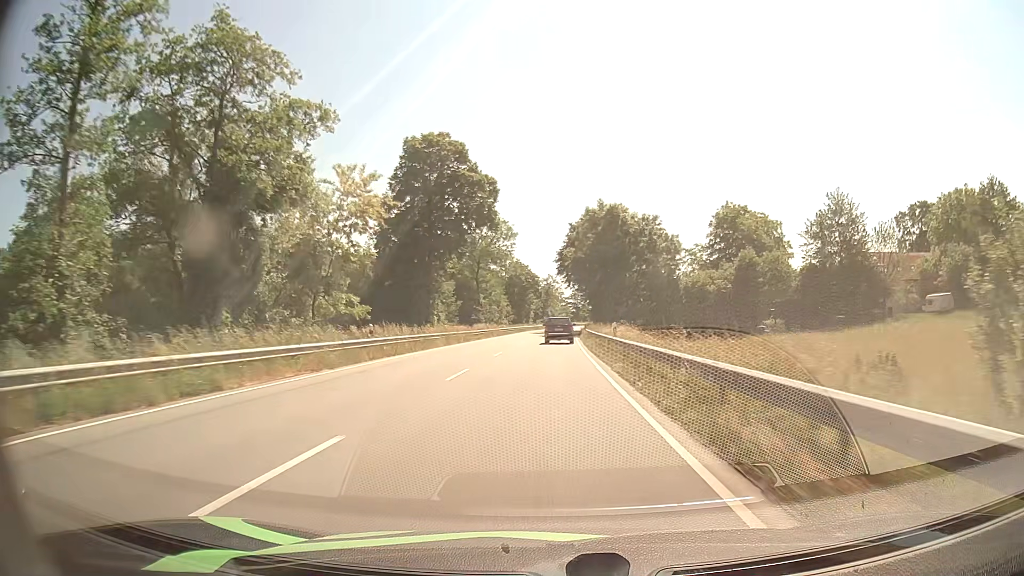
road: primary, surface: asphalt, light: Day
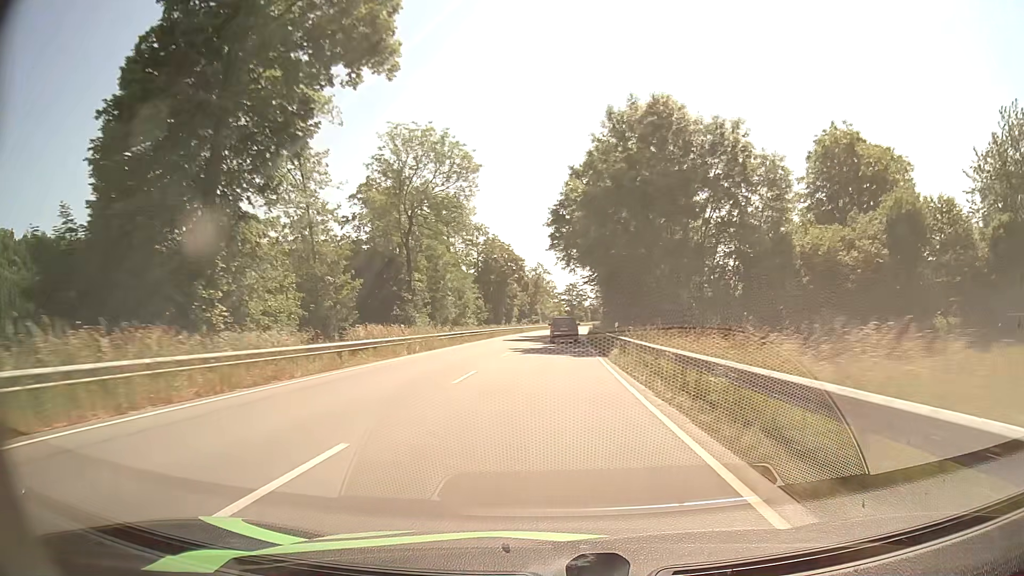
(+0.2, +36.2) m; +1°
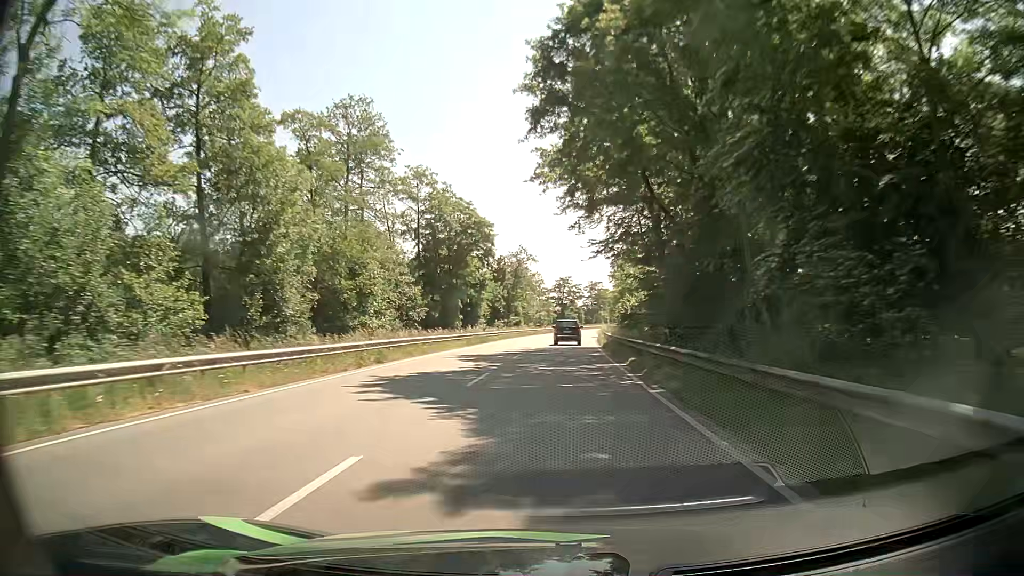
(+0.2, +36.4) m; +1°
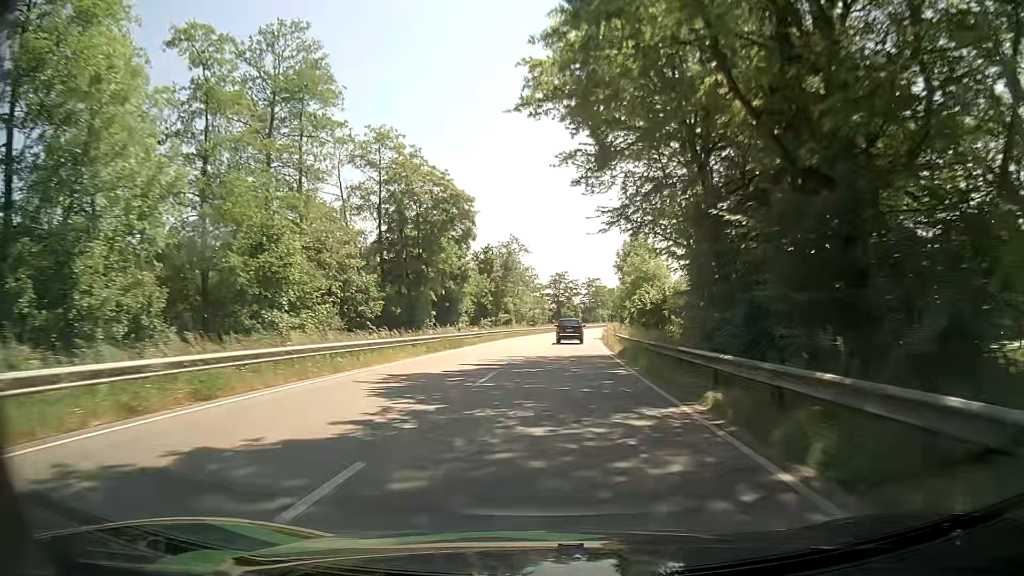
(+0.1, +12.3) m; +1°
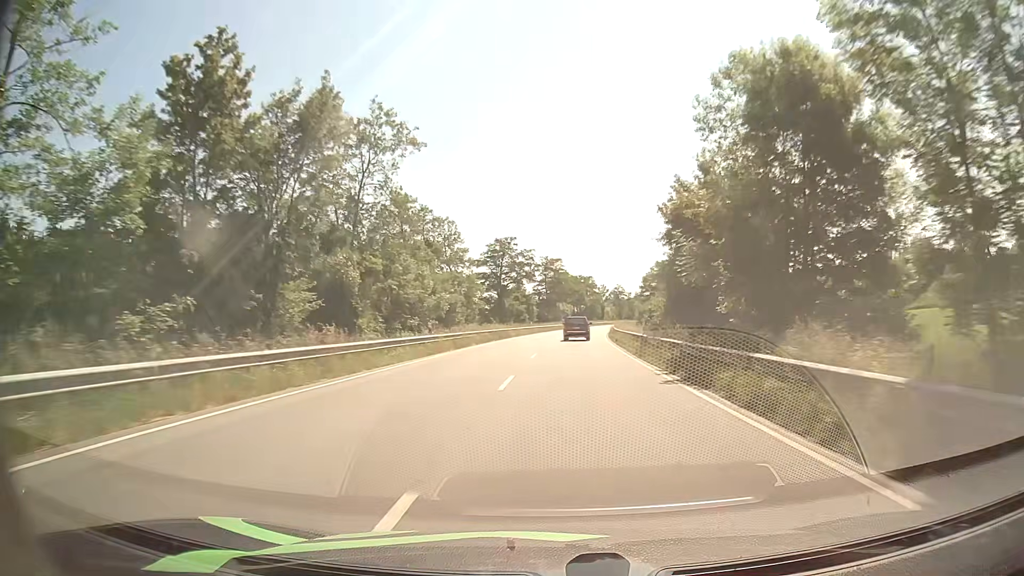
(+1.9, +60.5) m; +5°
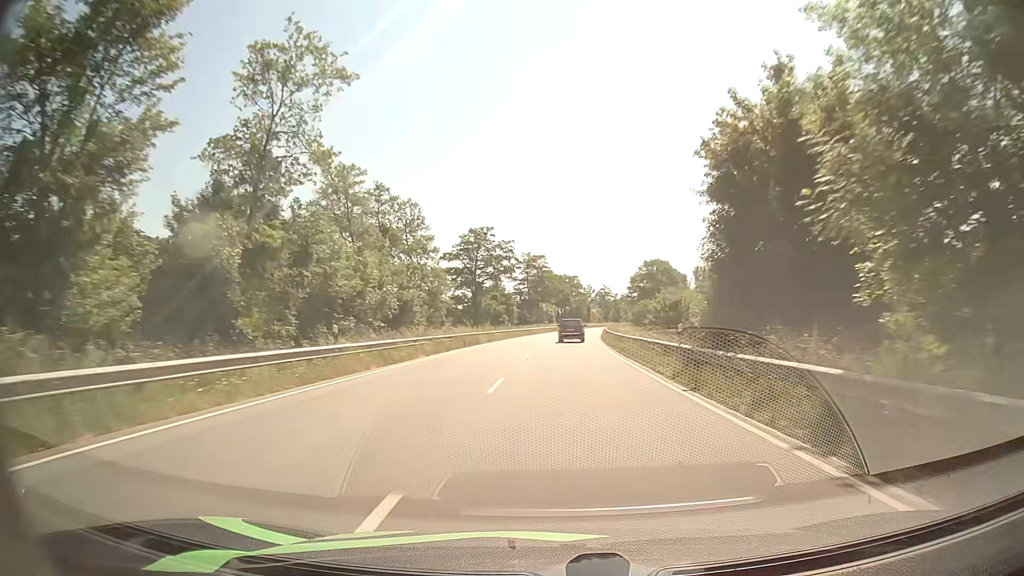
(+0.1, +11.9) m; +1°
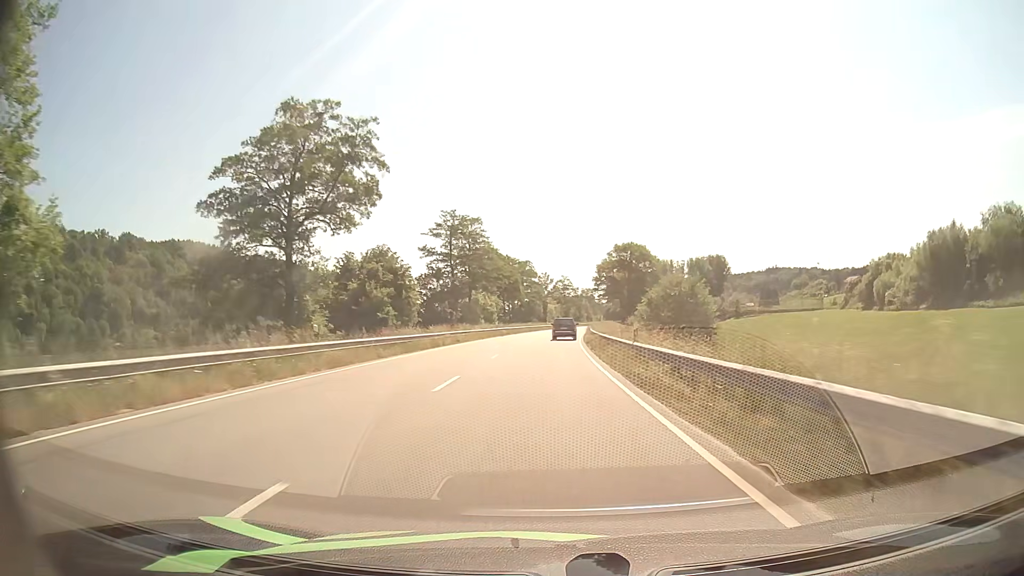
(+2.0, +47.5) m; +4°
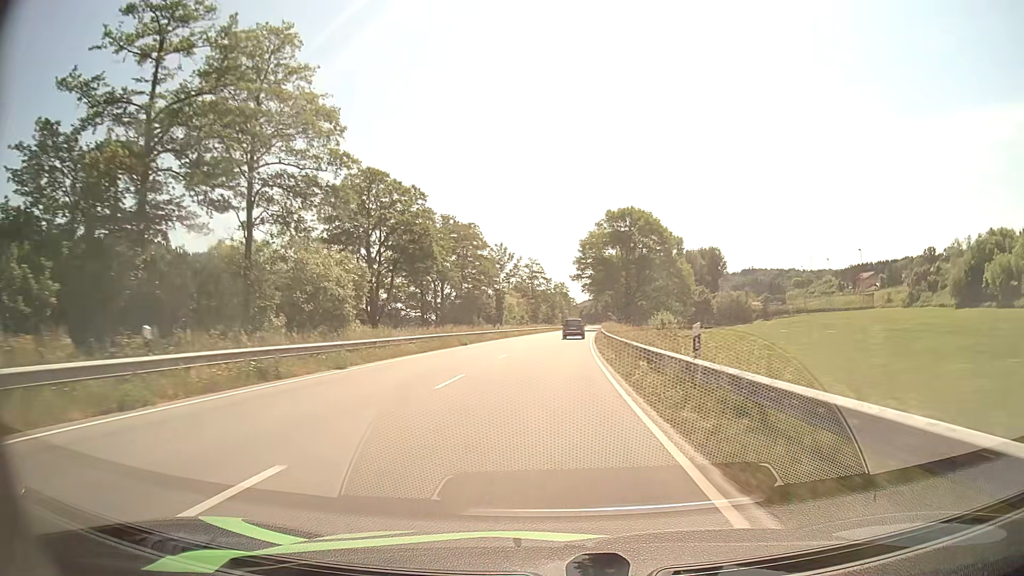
(+1.4, +58.8) m; +3°
(0, +10) (0, +20) (0, +30) (+1, +40) (+1, +50) (+2, +60) (+3, +70) (+4, +80) (+5, +90) (+5, +100) m
